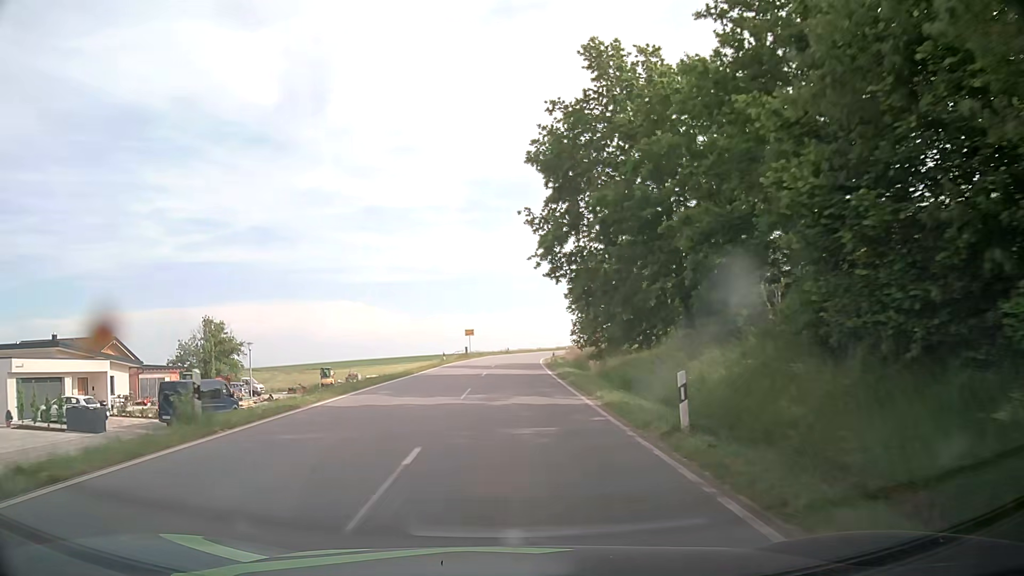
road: tertiary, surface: asphalt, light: Day
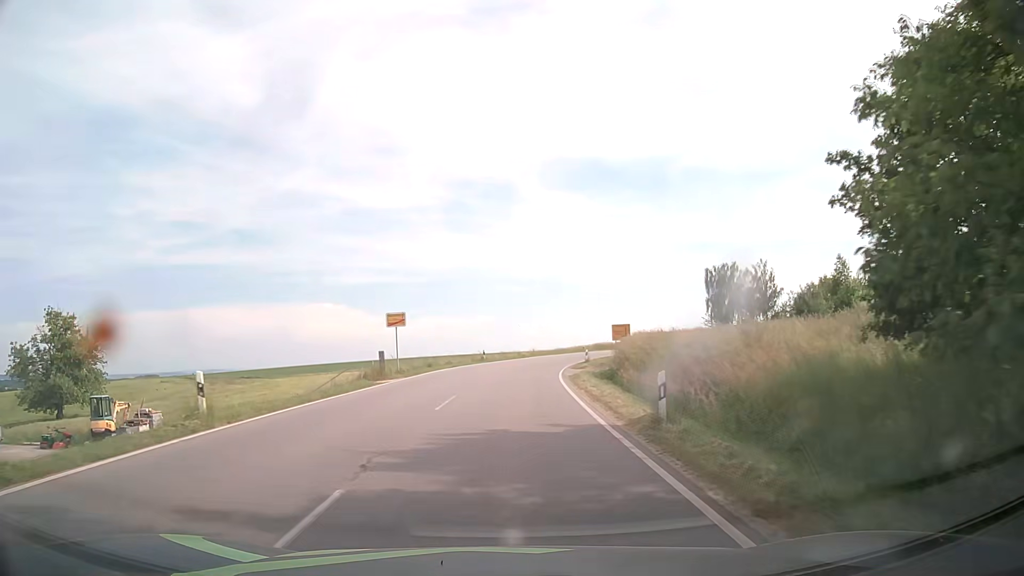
(+0.4, +38.4) m; +1°
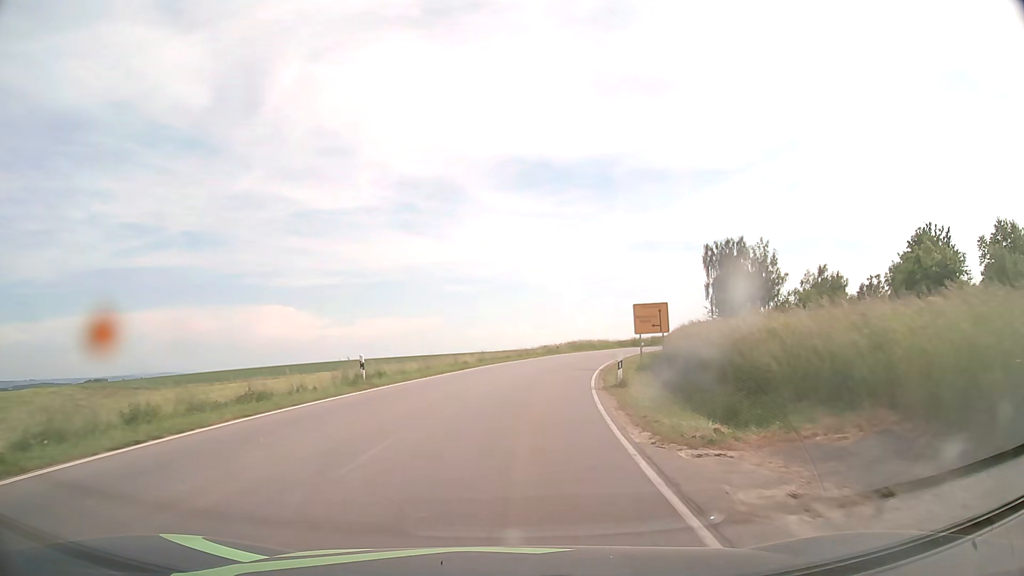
(+1.1, +31.0) m; +5°
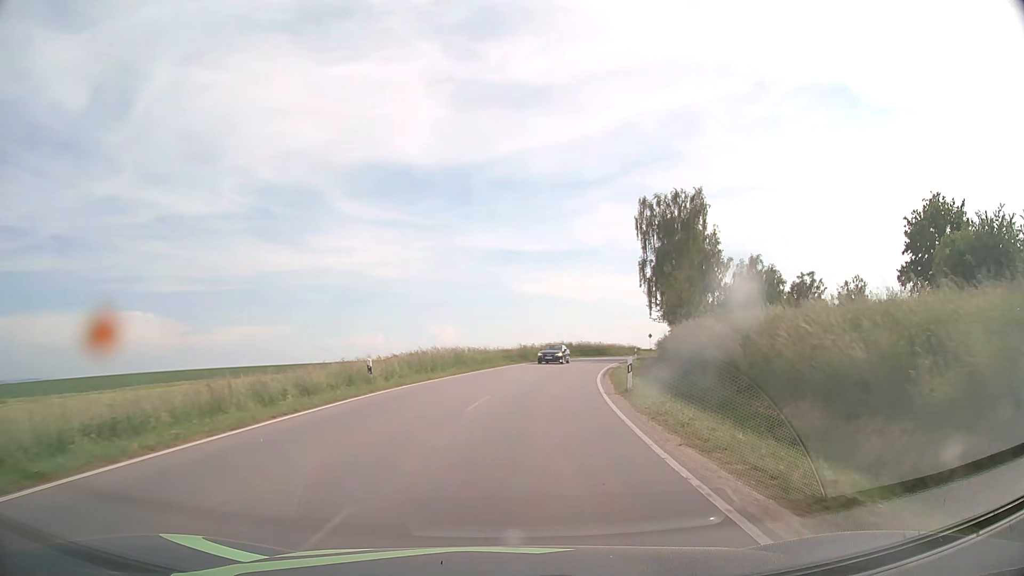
(+3.9, +40.4) m; +12°
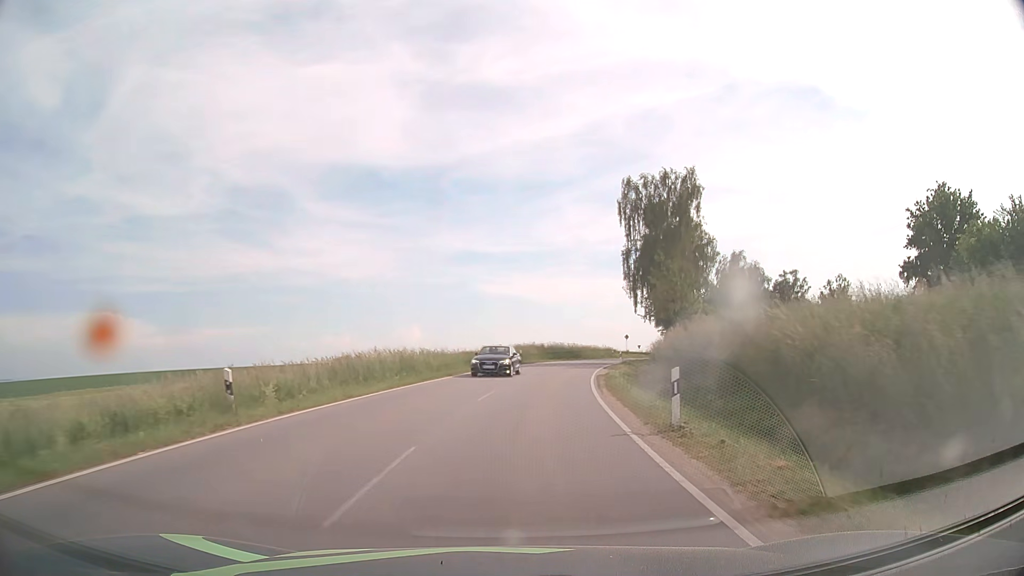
(+0.2, +8.6) m; +3°
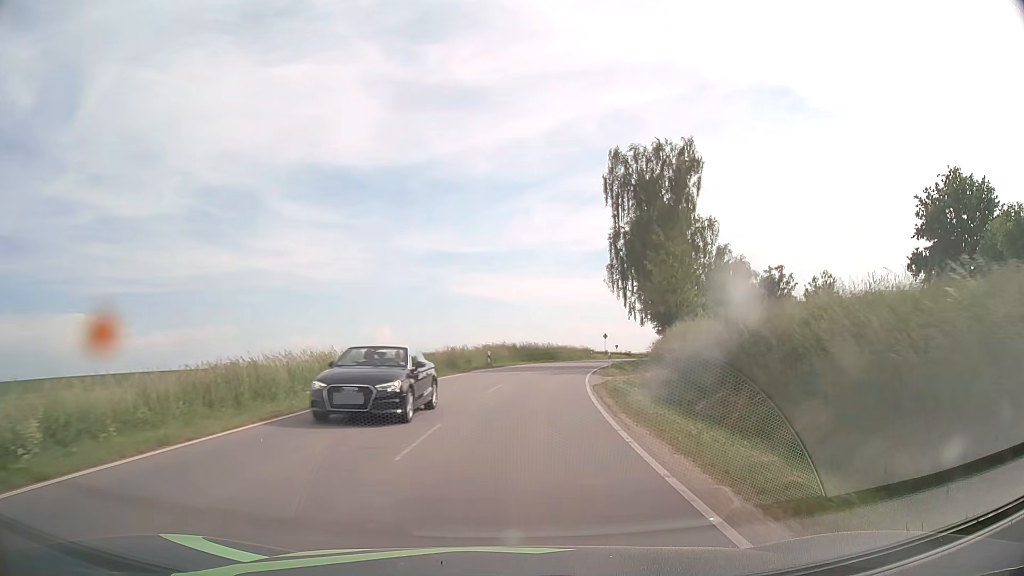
(+0.2, +8.7) m; +3°
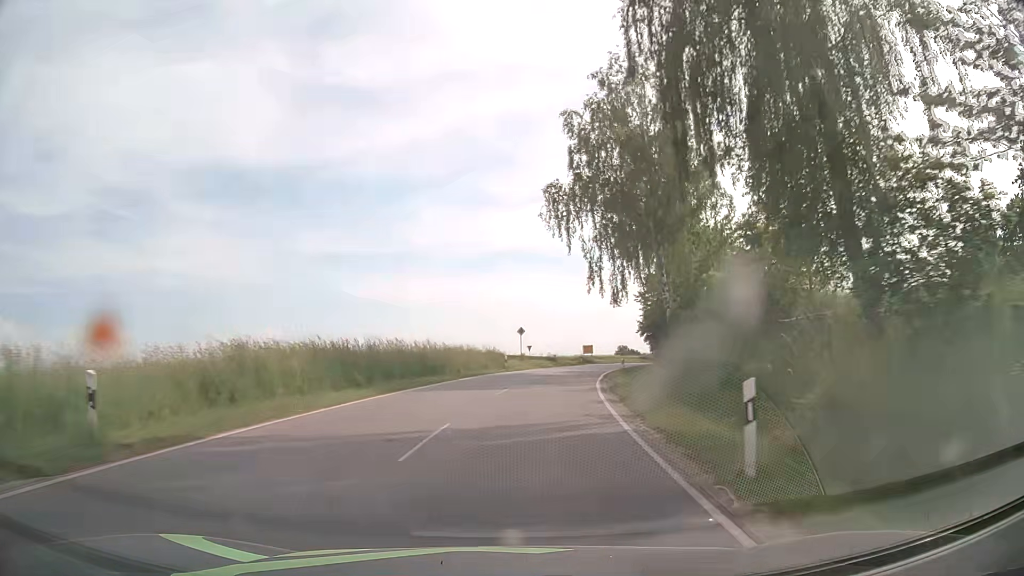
(+2.6, +35.5) m; +9°
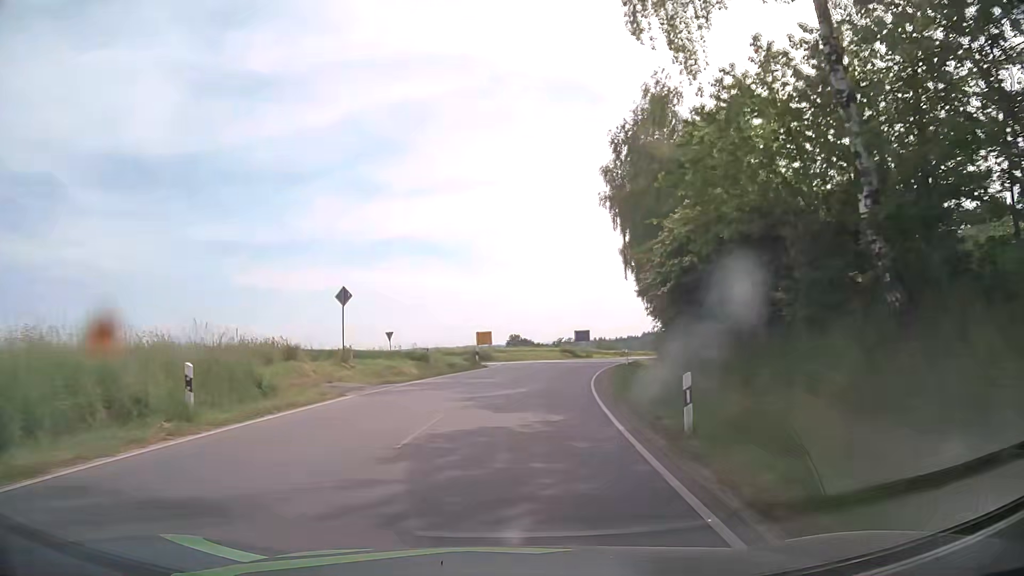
(+3.2, +34.3) m; +9°
(0, +10) (+1, +20) (+2, +30) (+4, +40) (+7, +49) (+5, +58) (-5, +61) (-14, +64) (-23, +69) (-32, +74) m
